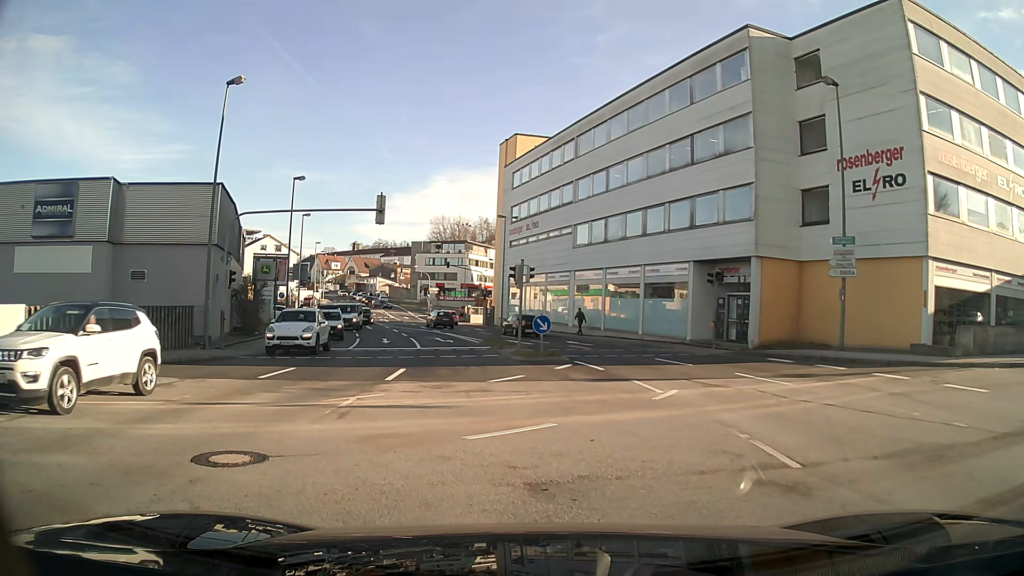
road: tertiary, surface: asphalt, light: Day
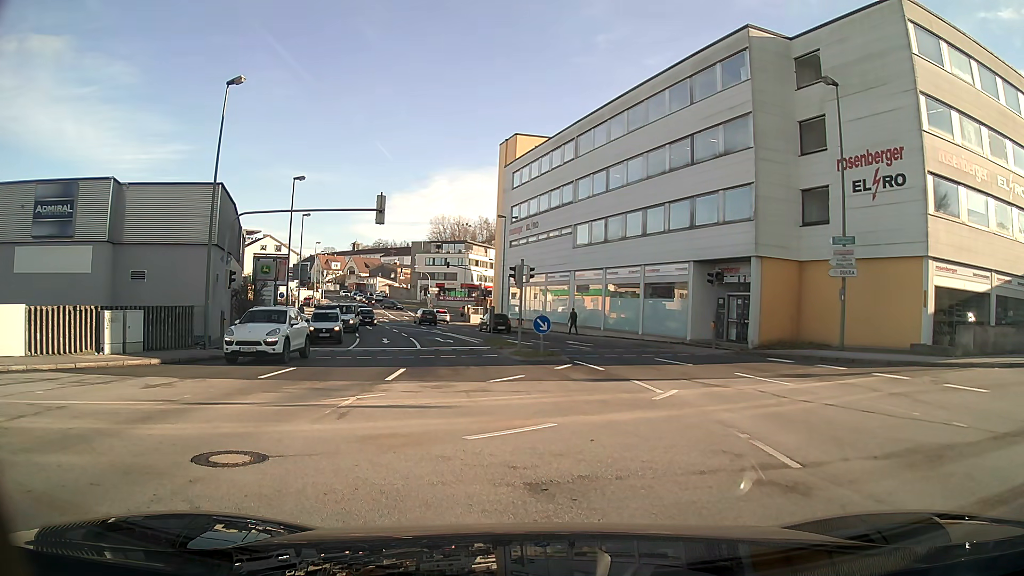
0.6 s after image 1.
(0.0, 0.0) m; 0°
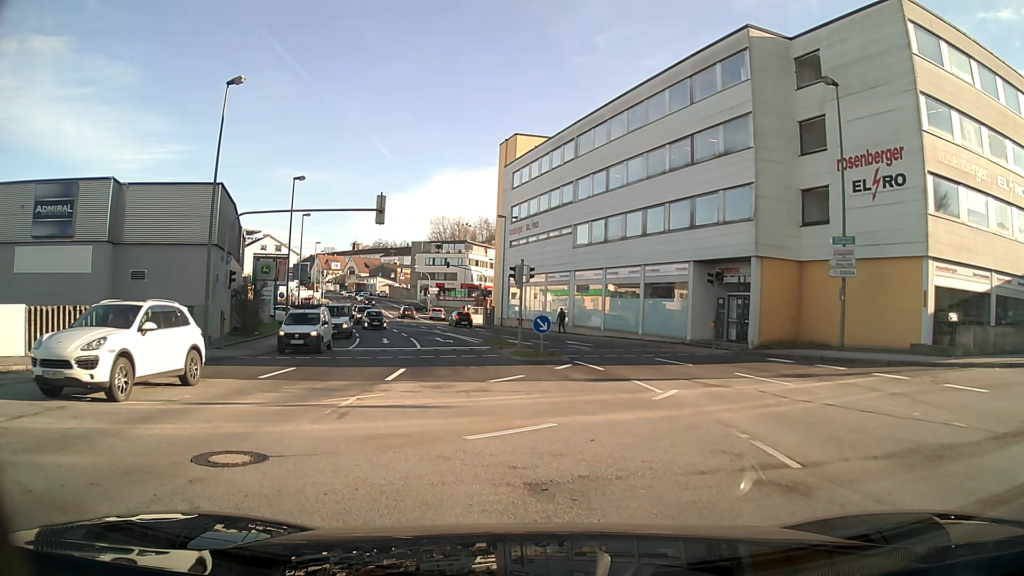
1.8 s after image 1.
(0.0, 0.0) m; 0°
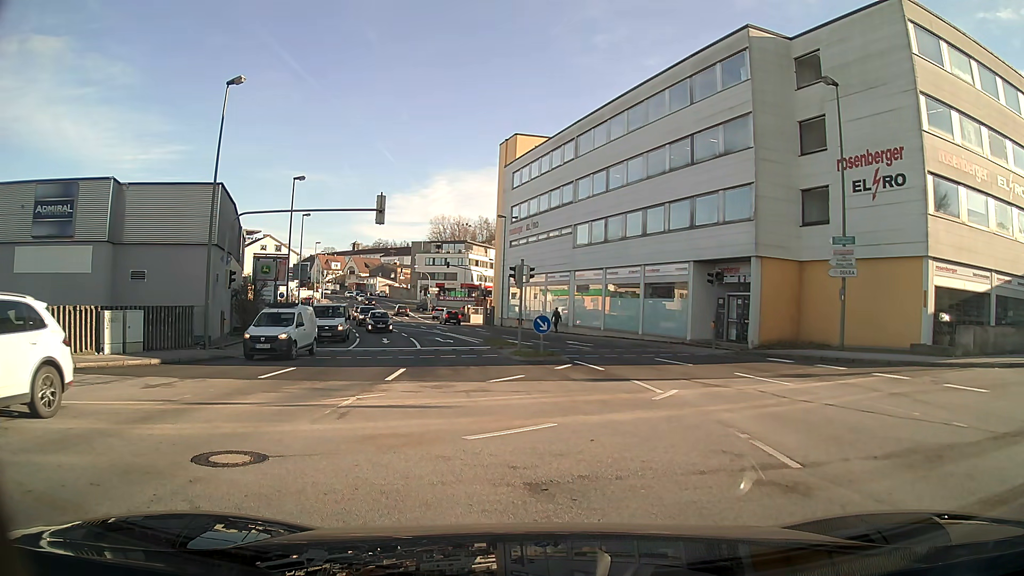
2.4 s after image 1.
(0.0, 0.0) m; 0°
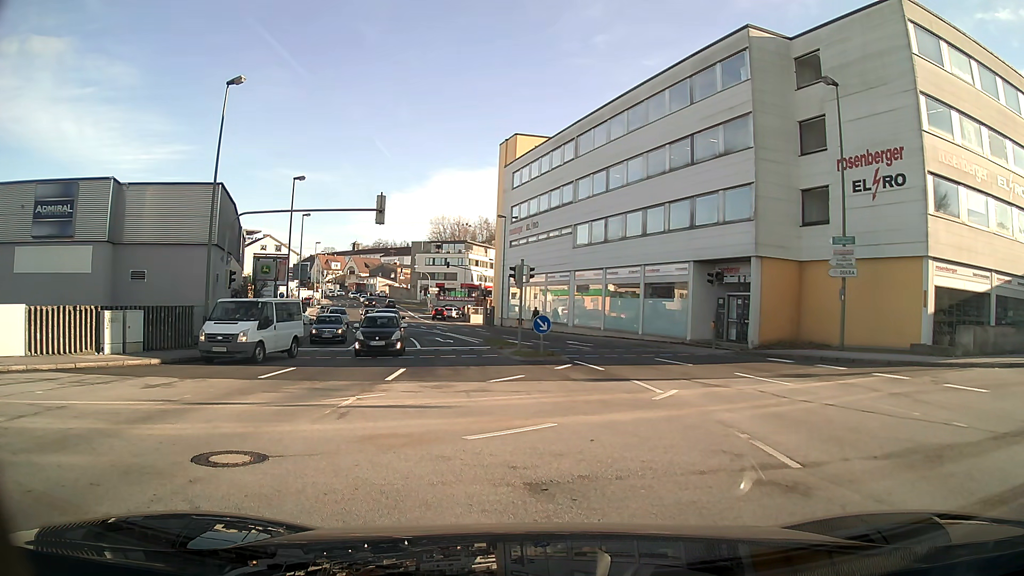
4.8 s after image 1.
(0.0, 0.0) m; 0°
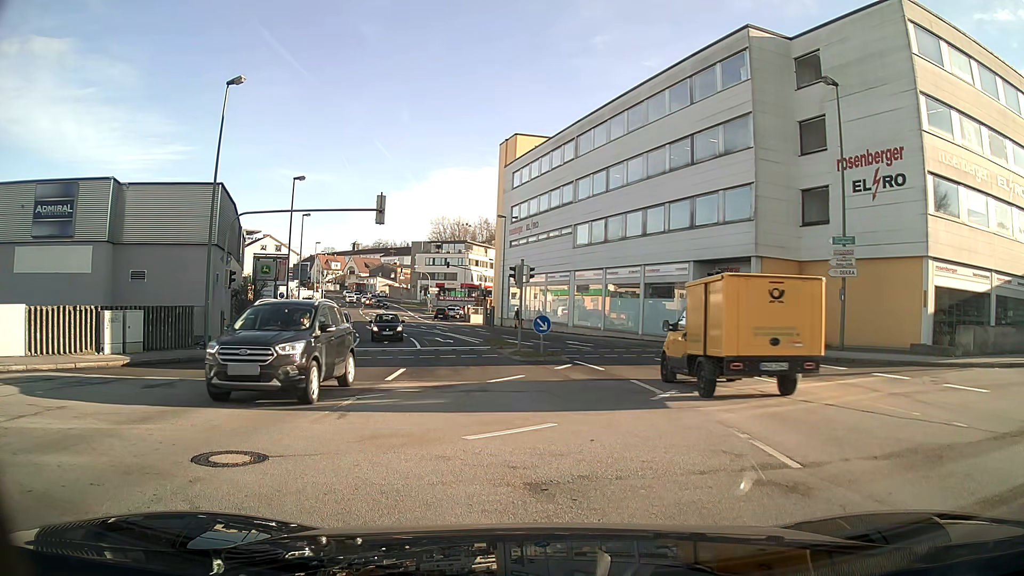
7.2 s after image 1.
(0.0, 0.0) m; 0°
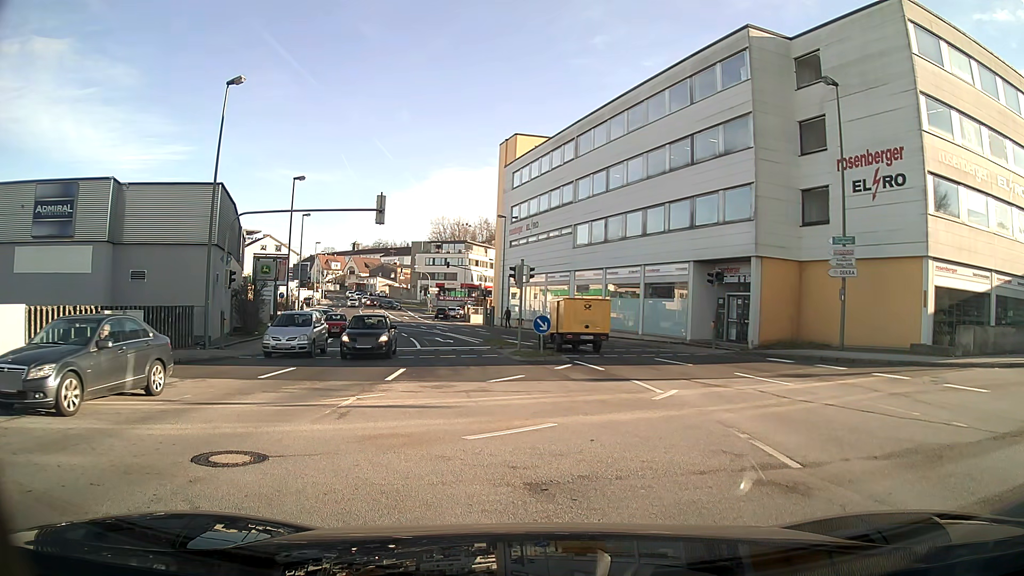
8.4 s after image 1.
(0.0, 0.0) m; 0°
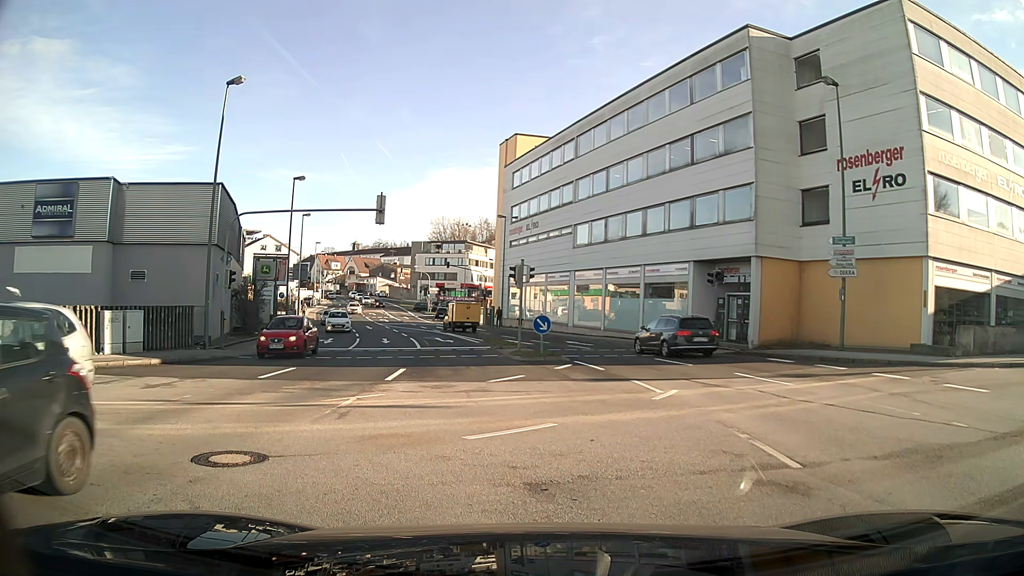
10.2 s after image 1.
(0.0, 0.0) m; 0°
